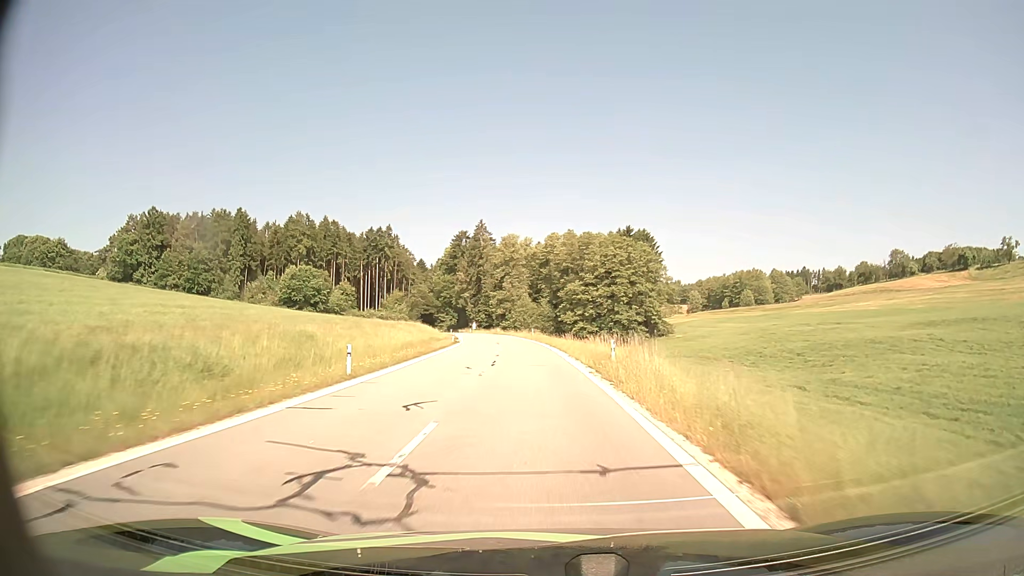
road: tertiary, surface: asphalt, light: Day
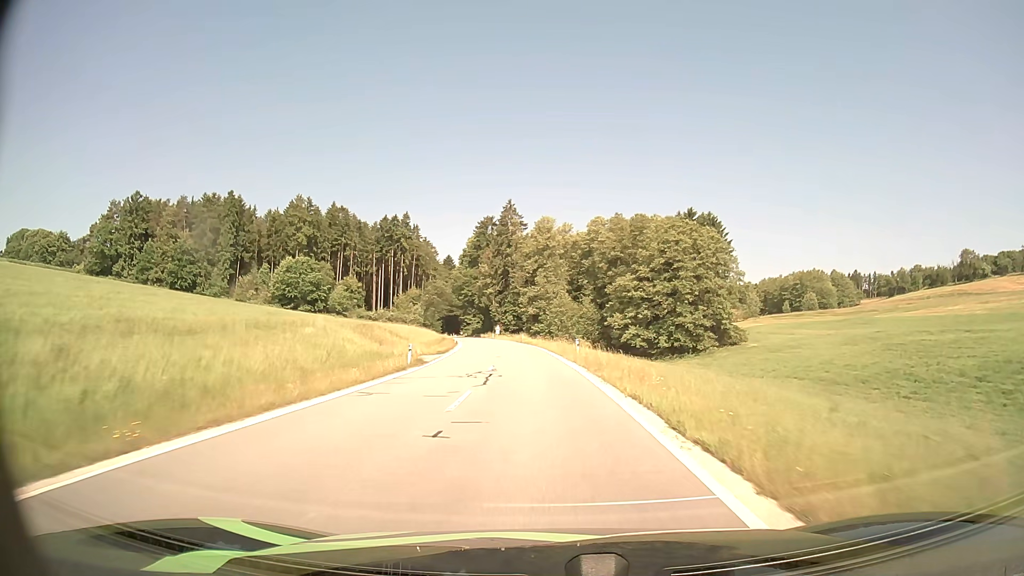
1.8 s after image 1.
(-0.9, +31.3) m; -3°
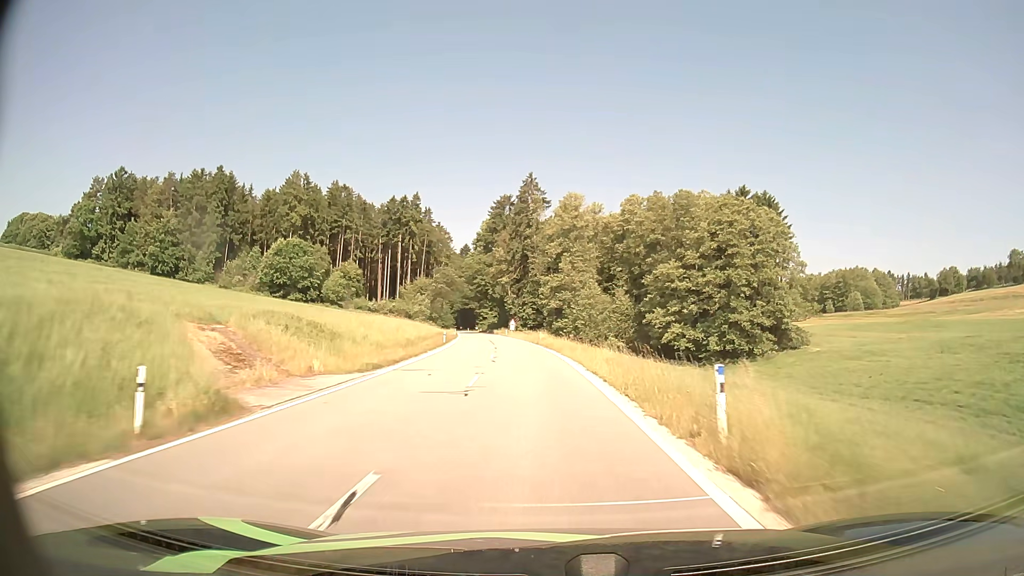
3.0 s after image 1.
(-0.4, +20.8) m; -2°
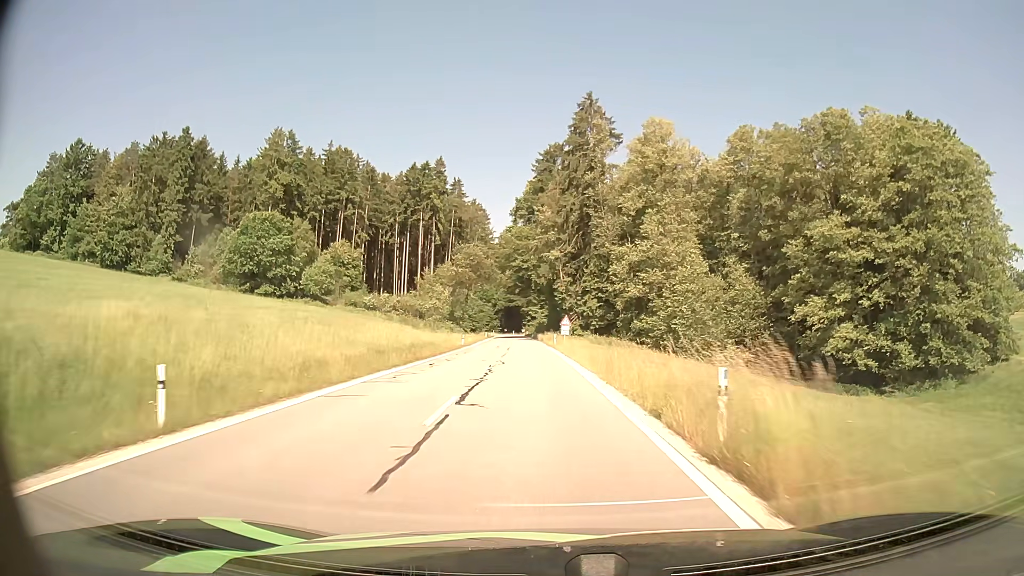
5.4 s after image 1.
(-1.7, +41.6) m; -5°
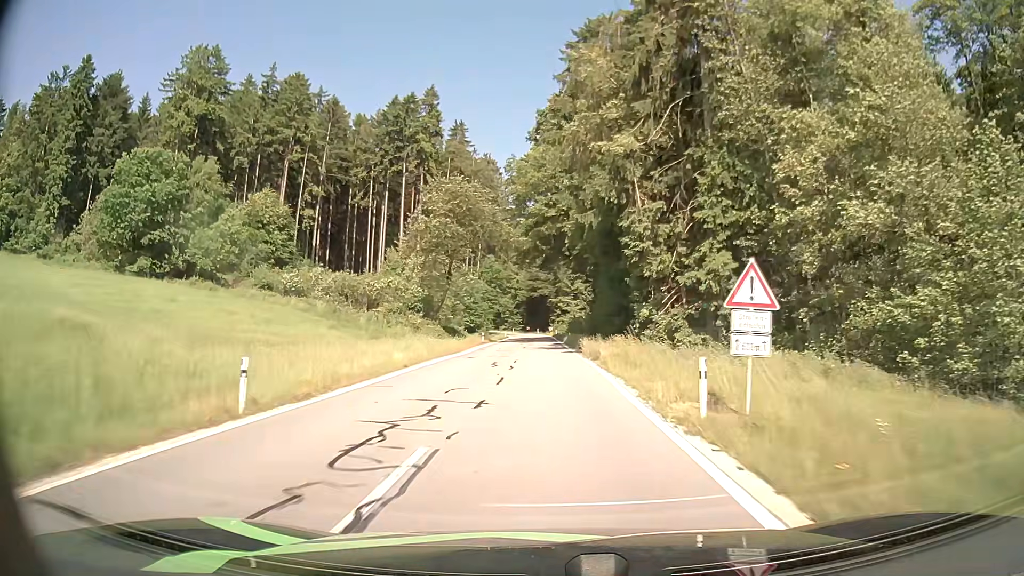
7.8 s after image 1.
(-1.2, +42.4) m; -3°
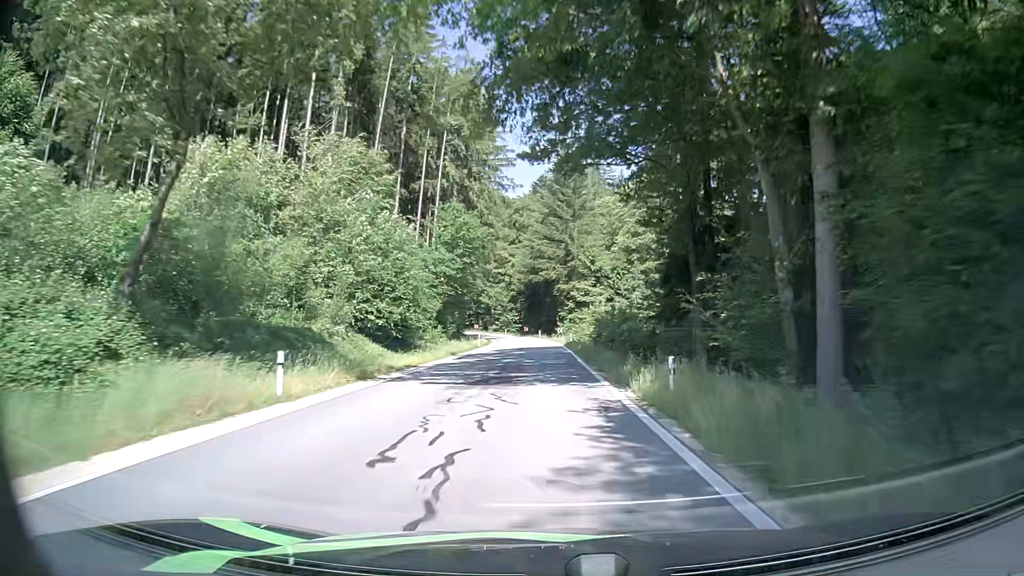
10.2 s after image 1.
(-0.2, +42.8) m; -1°
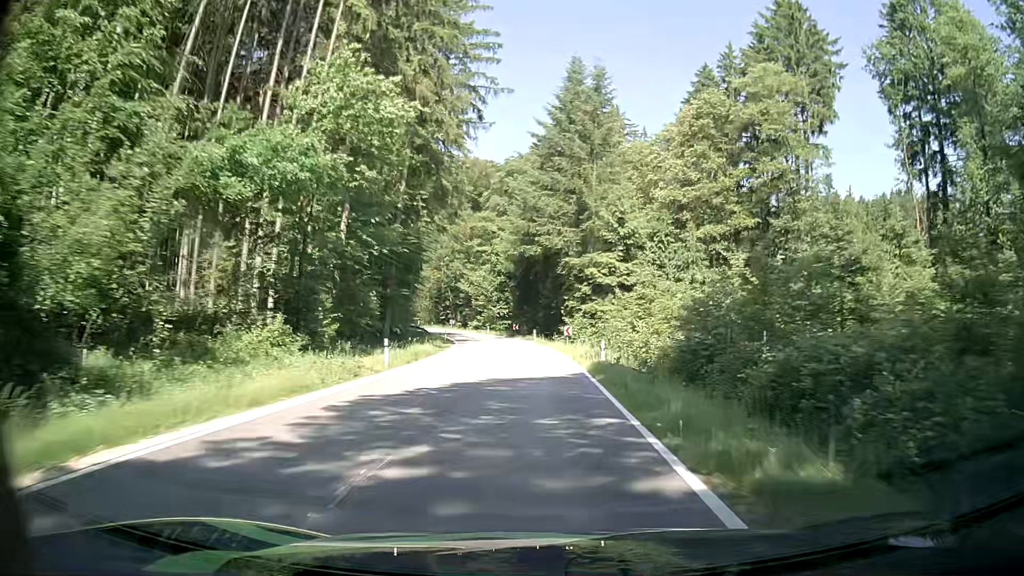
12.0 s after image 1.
(-0.1, +30.5) m; +1°
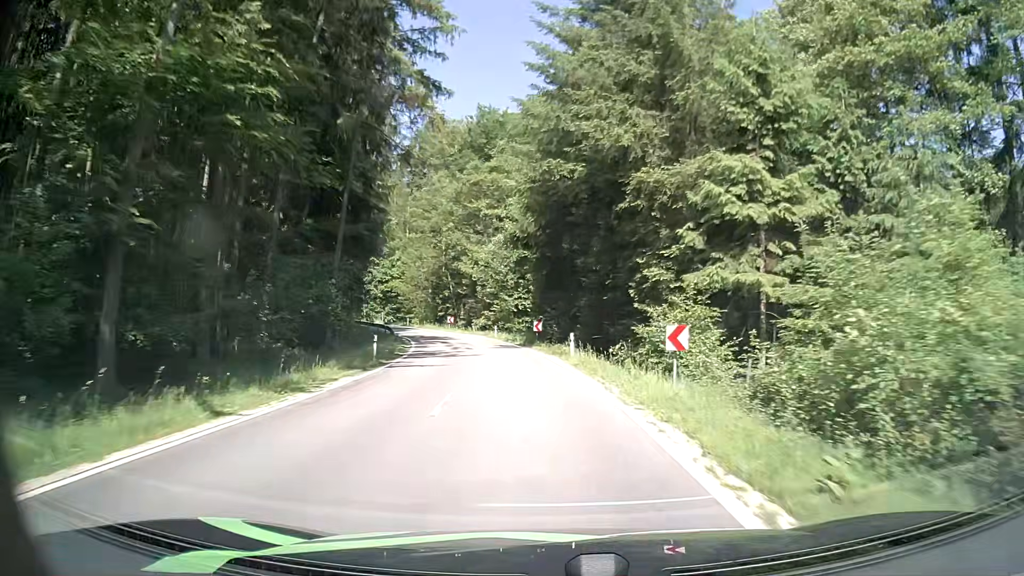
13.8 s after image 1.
(-0.7, +29.4) m; -3°
(0, +10) (-1, +20) (-2, +30) (-4, +40) (-7, +49) (-10, +59) (-15, +68) (-20, +76) (-26, +84) (-31, +92) m
